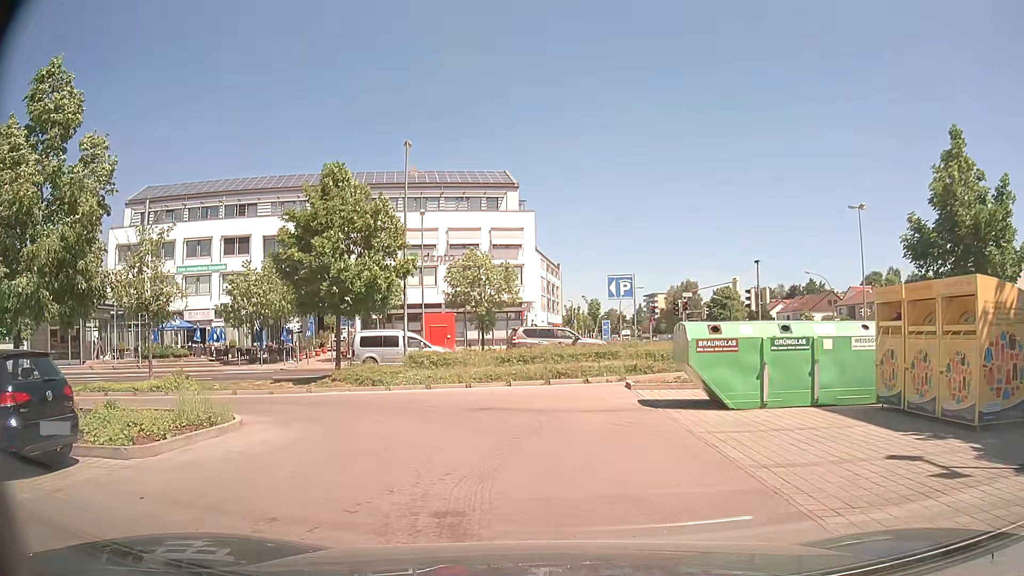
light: Day
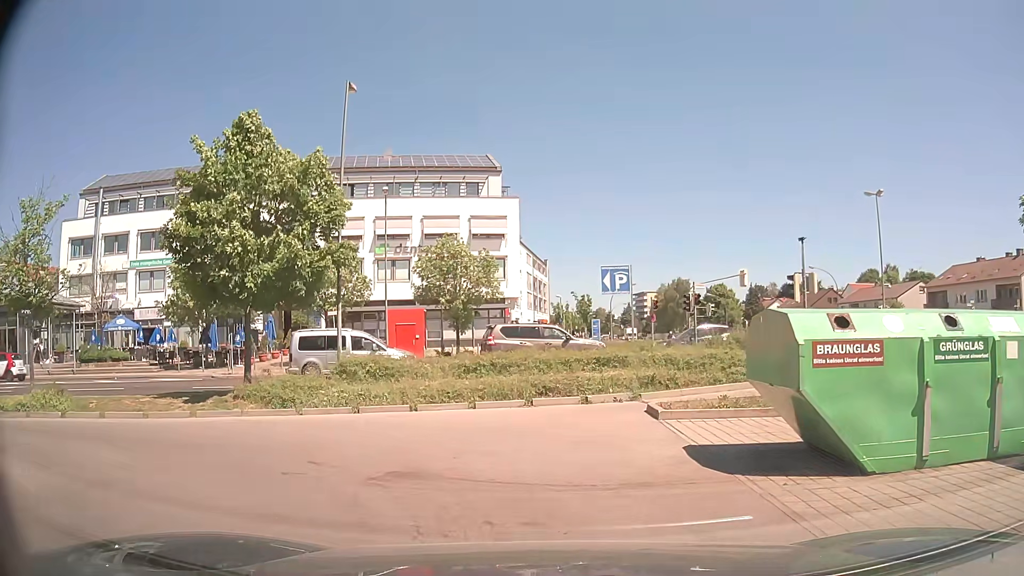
(+0.1, +6.2) m; 0°
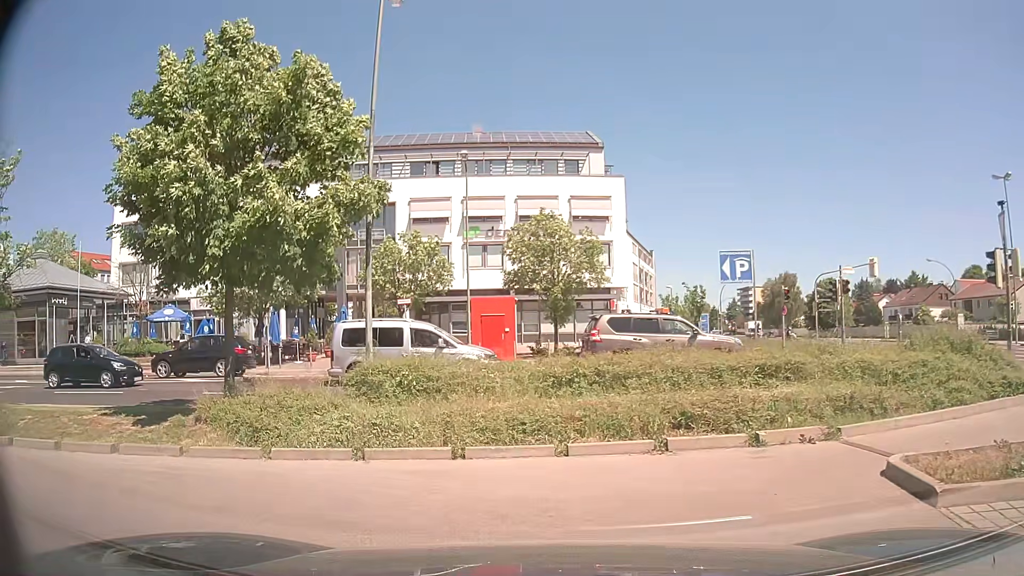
(-0.1, +5.9) m; -7°
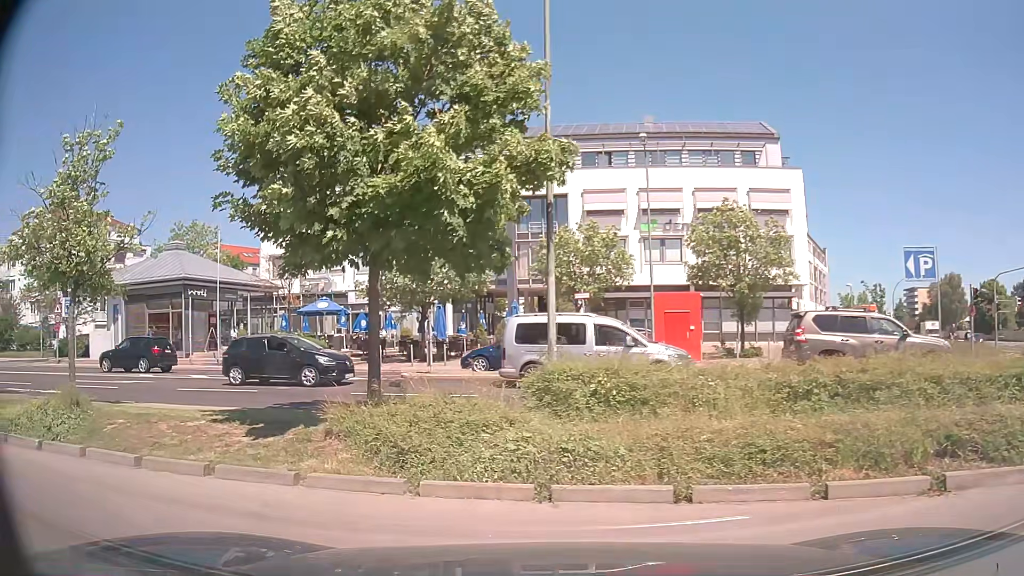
(-0.2, +2.2) m; -13°
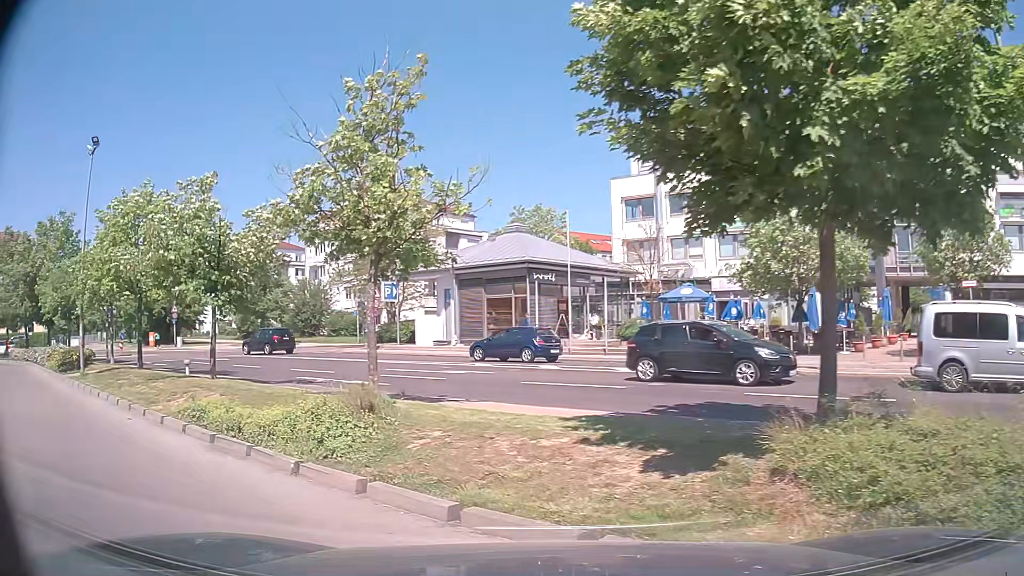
(-0.8, +3.0) m; -28°
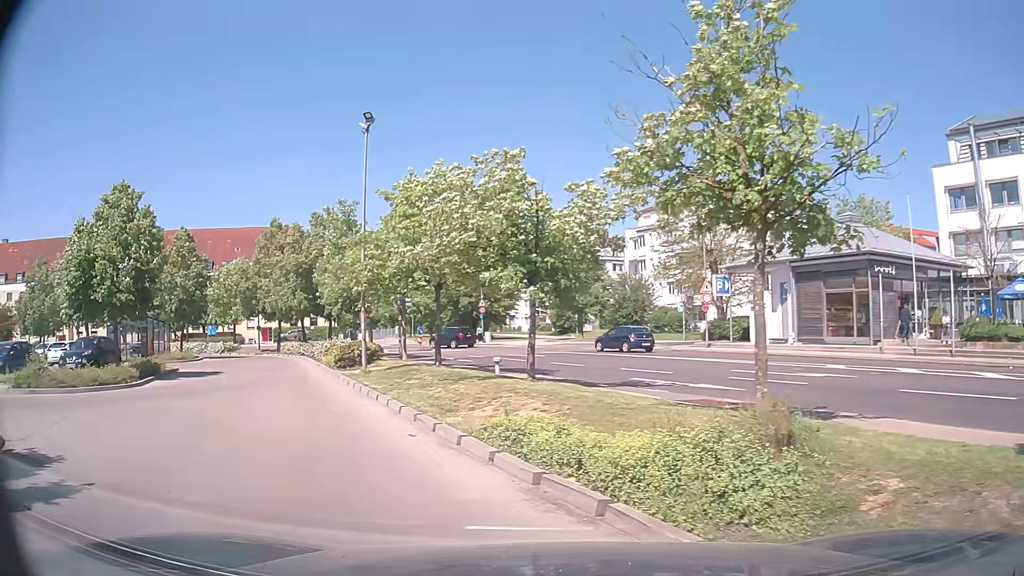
(-0.8, +2.8) m; -28°
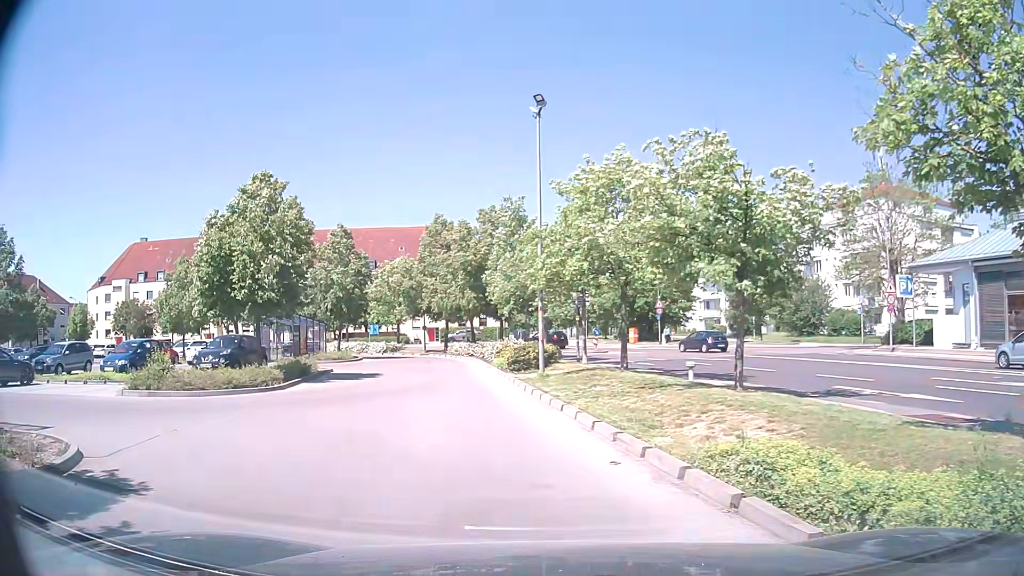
(-0.3, +1.9) m; -13°
